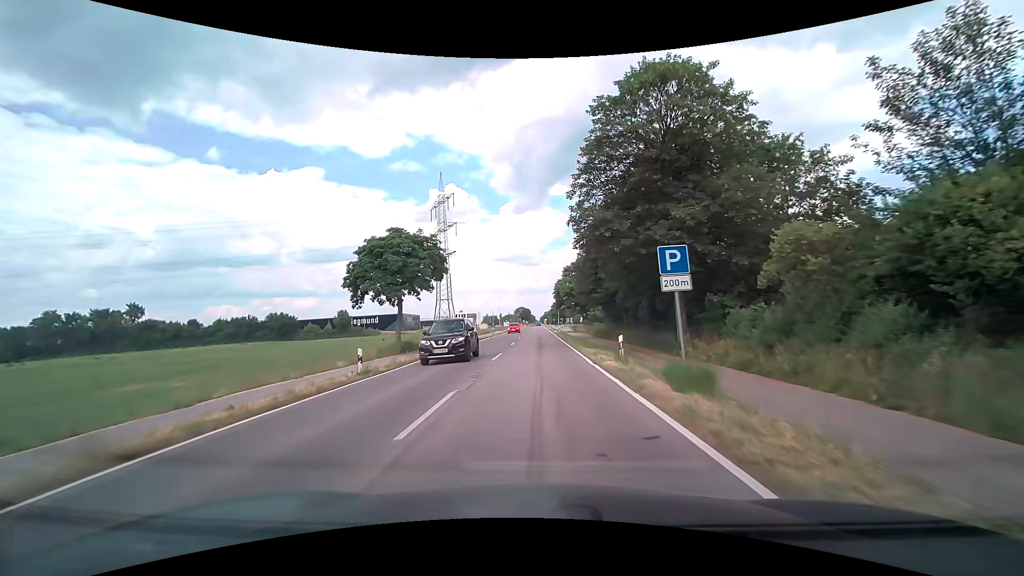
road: tertiary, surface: asphalt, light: Day
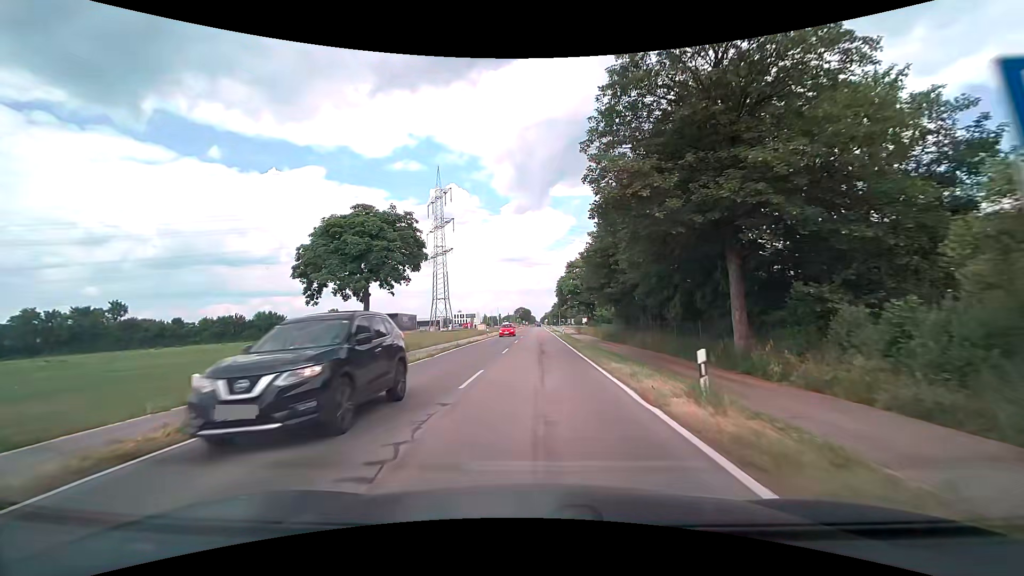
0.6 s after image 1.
(0.0, +8.0) m; 0°
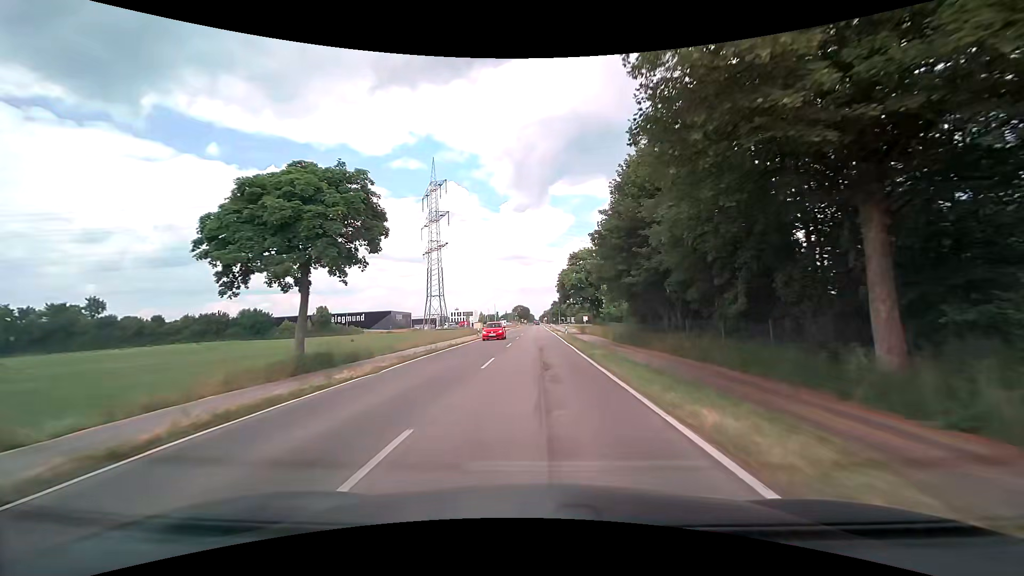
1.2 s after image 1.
(0.0, +8.3) m; 0°
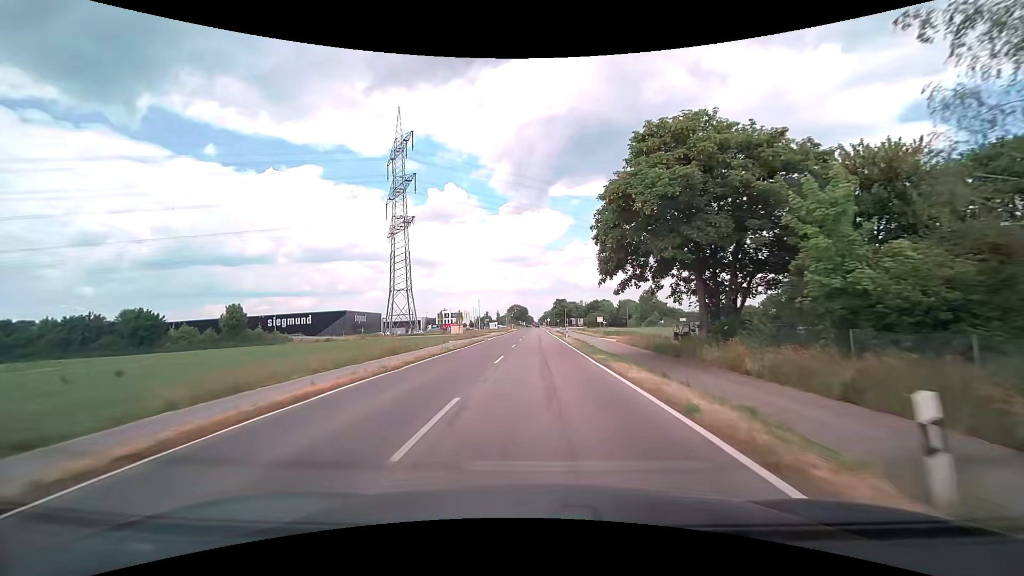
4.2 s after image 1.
(+0.2, +46.6) m; 0°
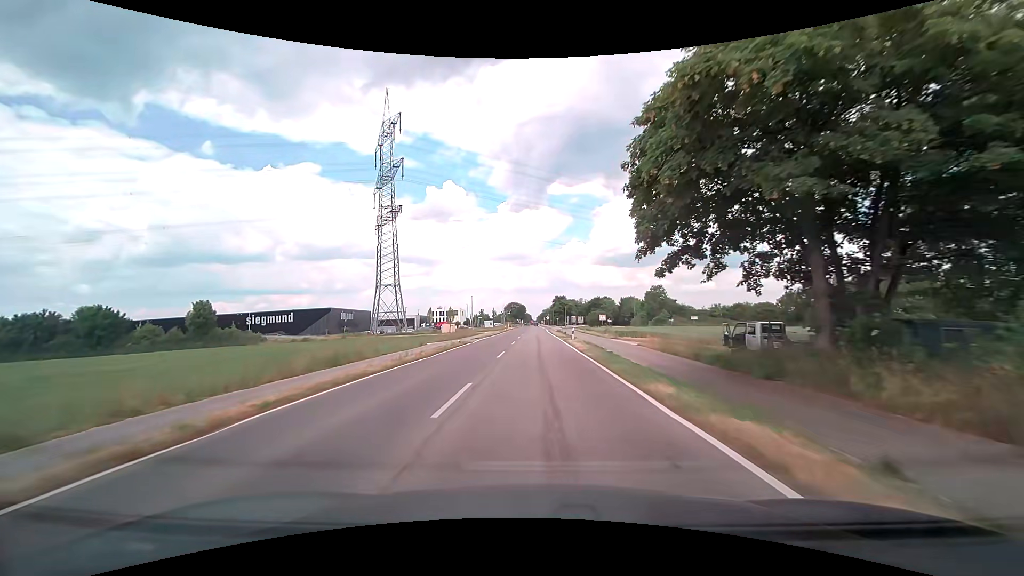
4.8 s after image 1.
(0.0, +10.2) m; 0°
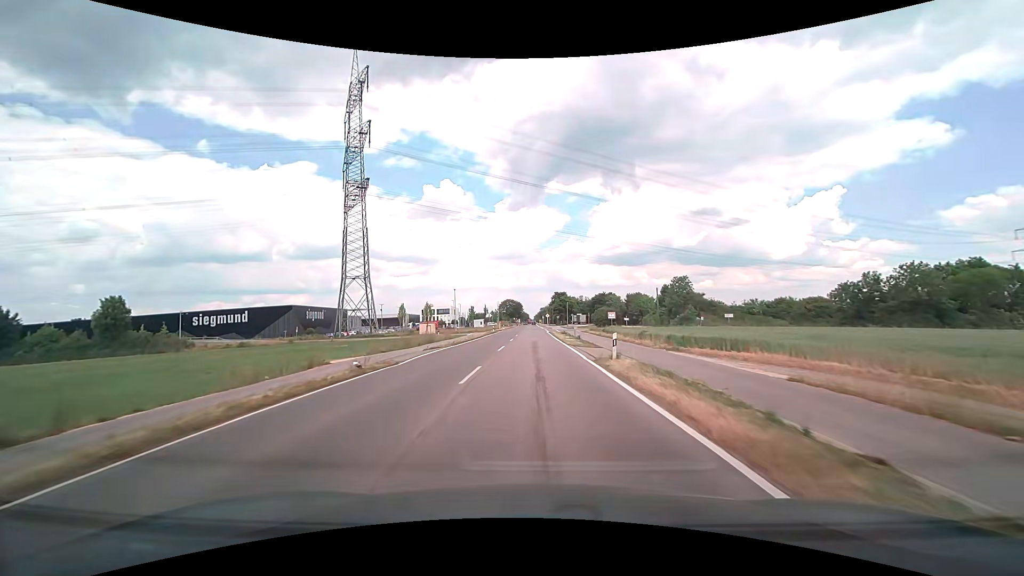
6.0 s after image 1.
(0.0, +21.1) m; 0°
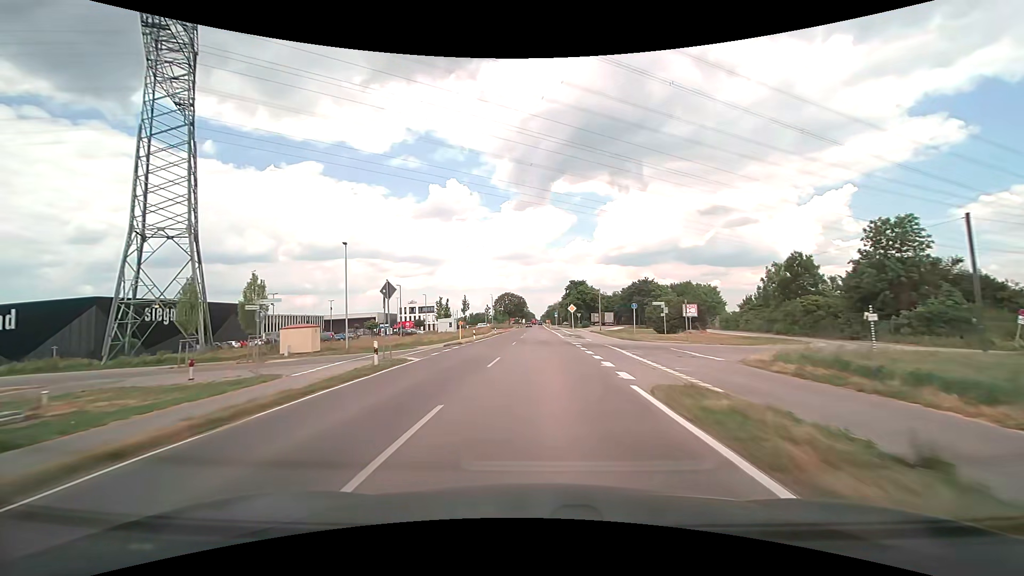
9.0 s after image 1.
(-0.5, +56.3) m; -1°
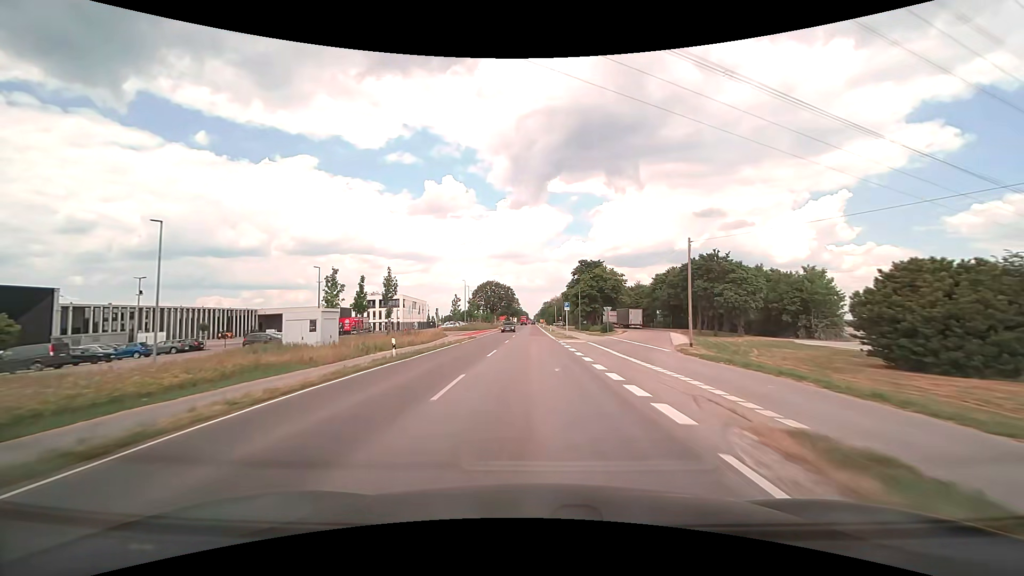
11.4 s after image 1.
(+0.3, +46.3) m; +1°
(0, +10) (0, +20) (0, +30) (0, +40) (0, +50) (0, +60) (-1, +70) (-1, +80) (-1, +90) (-1, +100) m
